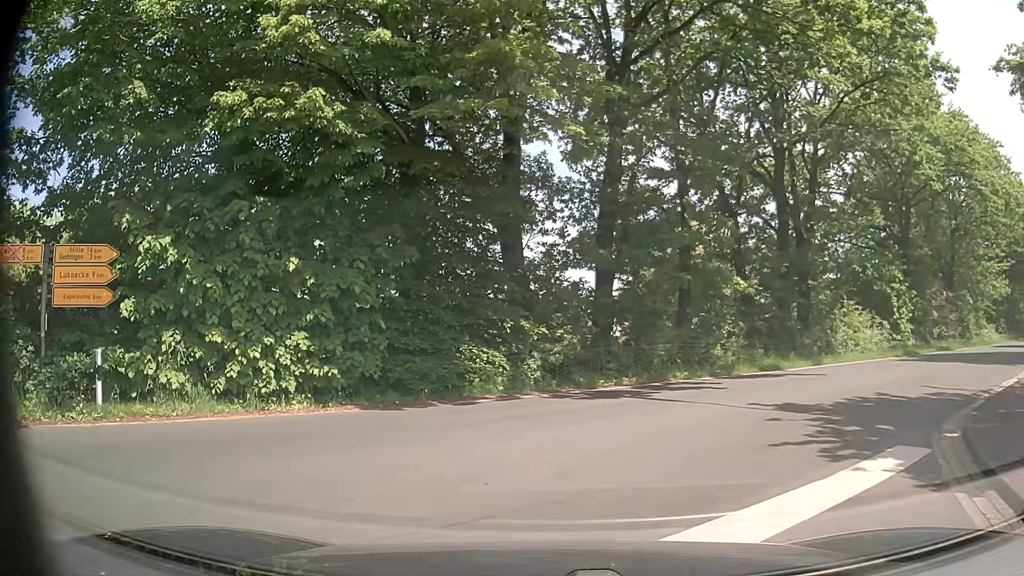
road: secondary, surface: asphalt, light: Day
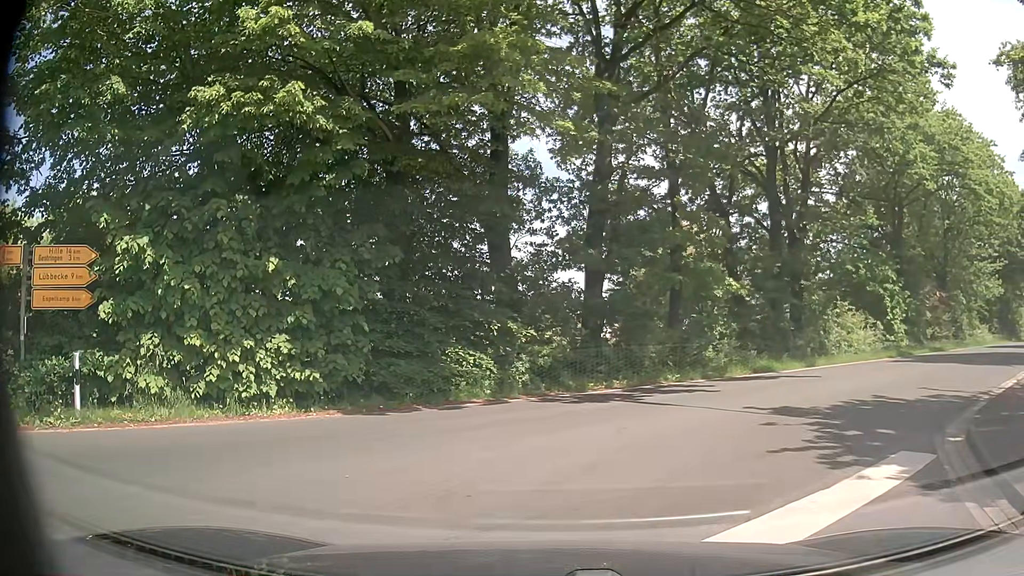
(0.0, +0.3) m; 0°
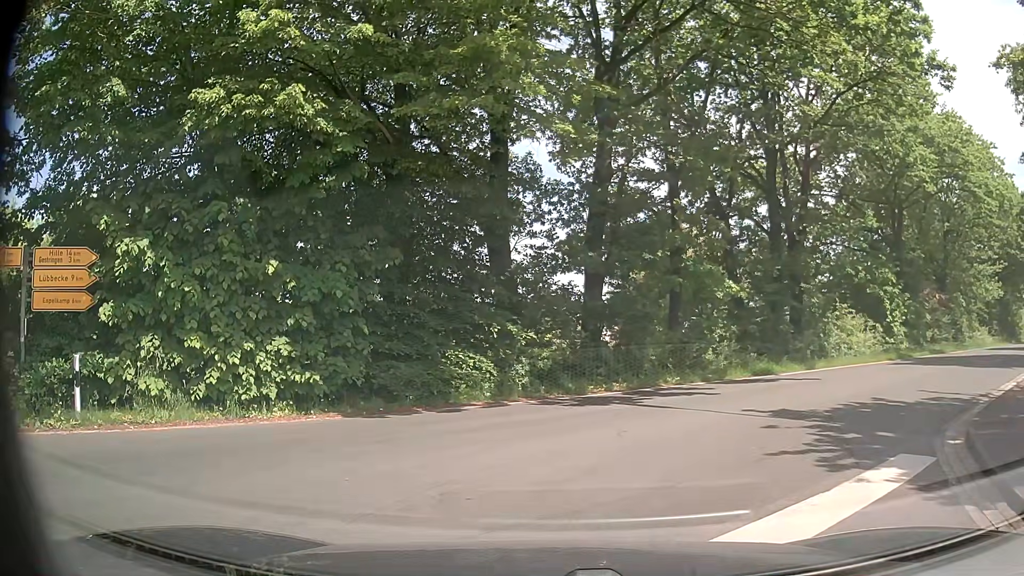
(0.0, 0.0) m; 0°
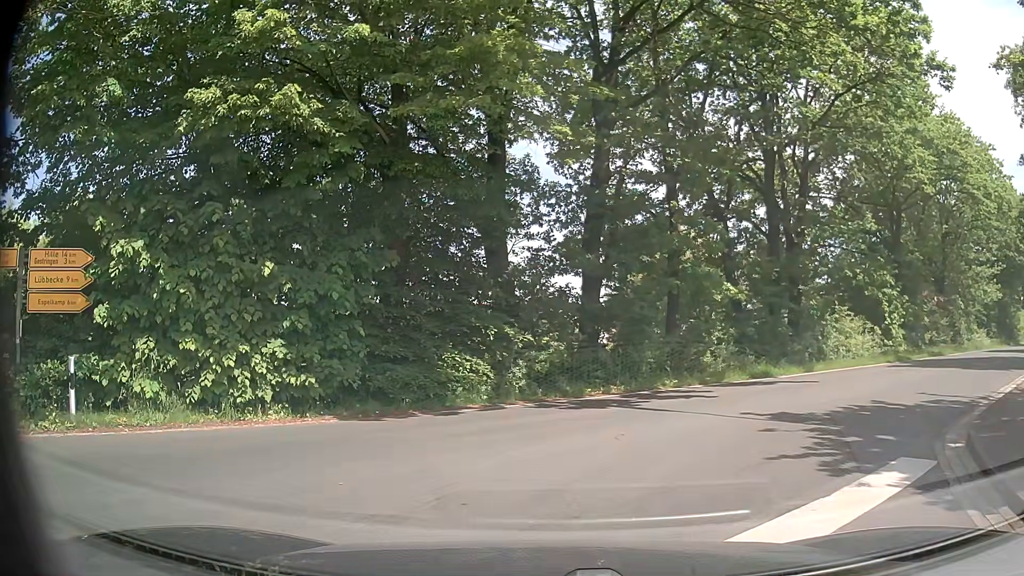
(0.0, +0.1) m; 0°
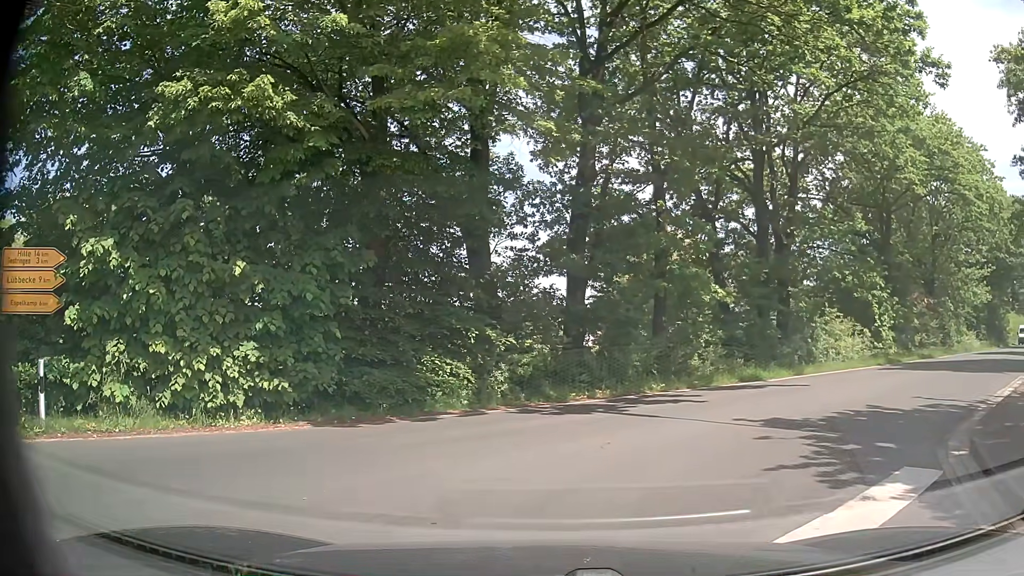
(0.0, +0.6) m; -1°
